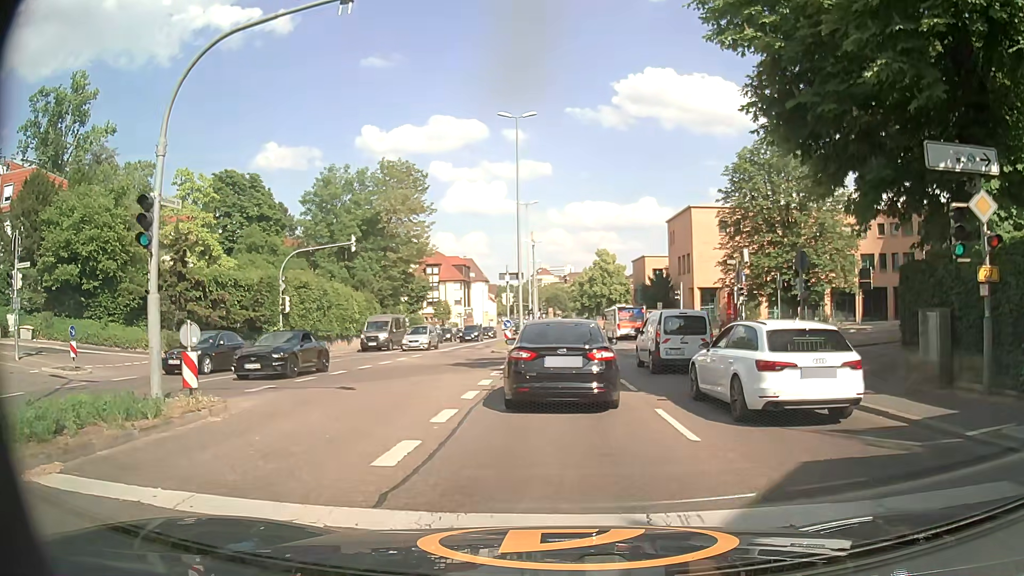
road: primary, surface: asphalt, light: Day
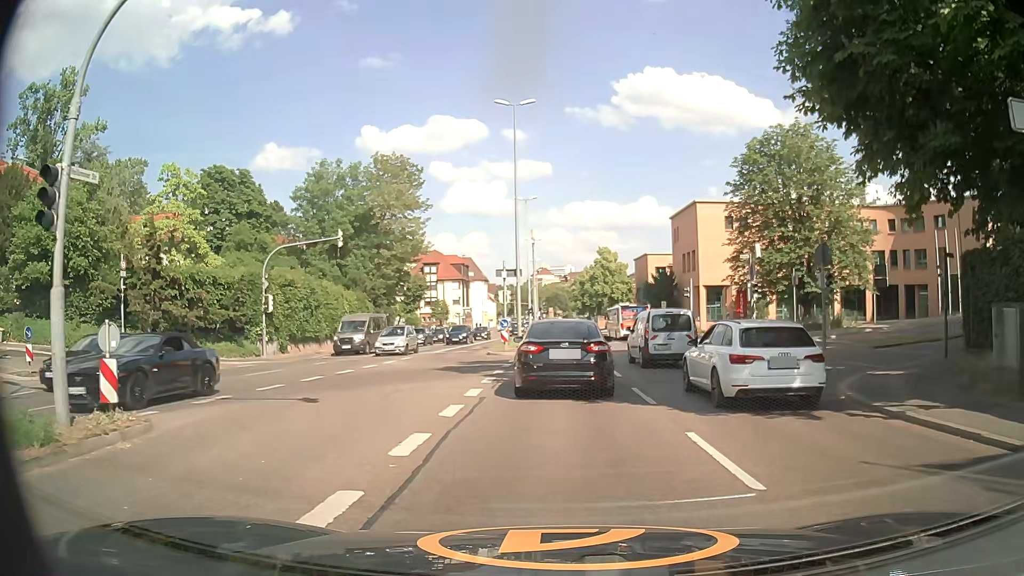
(0.0, +2.6) m; +1°
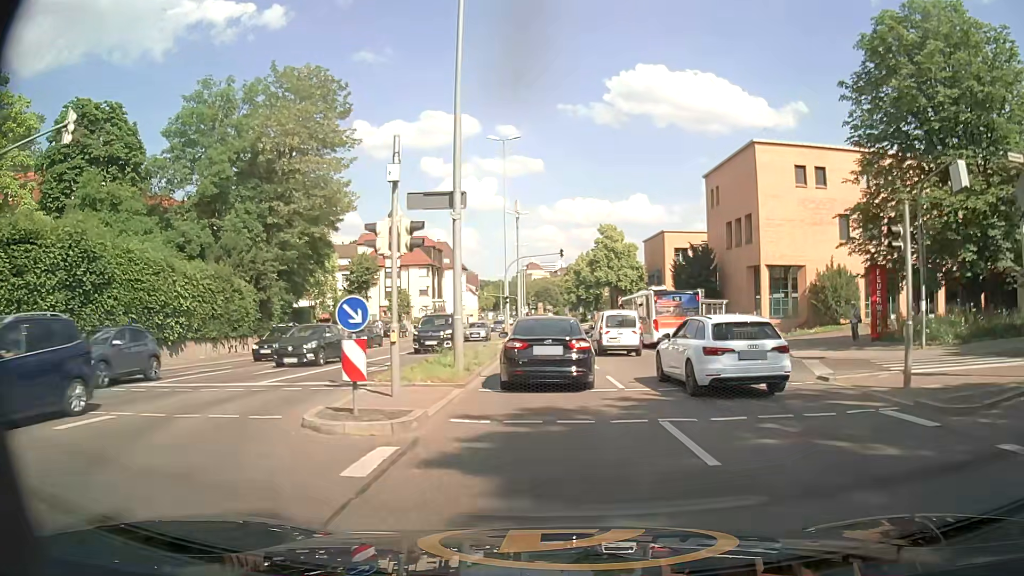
(-0.1, +22.6) m; +1°
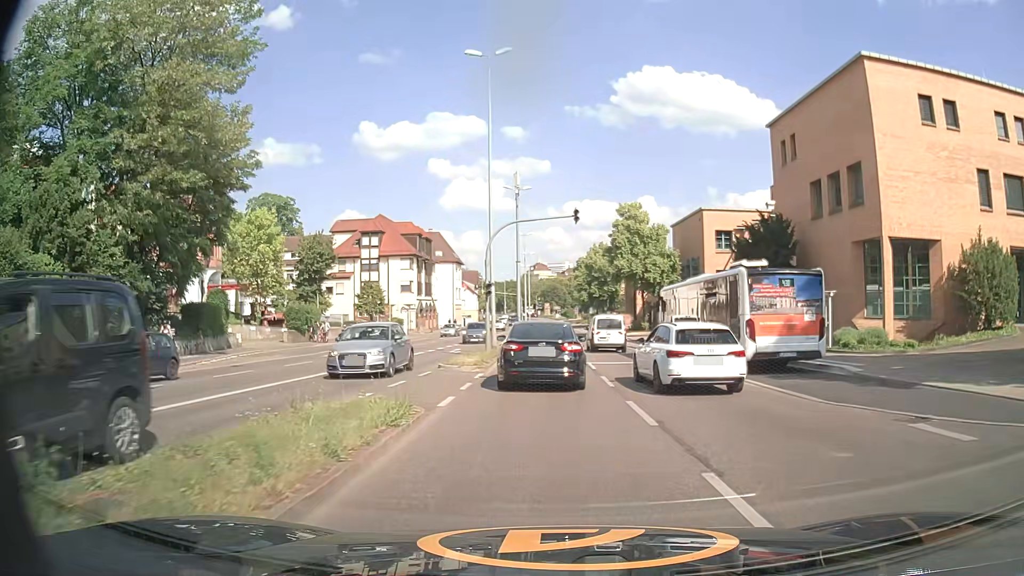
(-0.2, +16.4) m; -1°
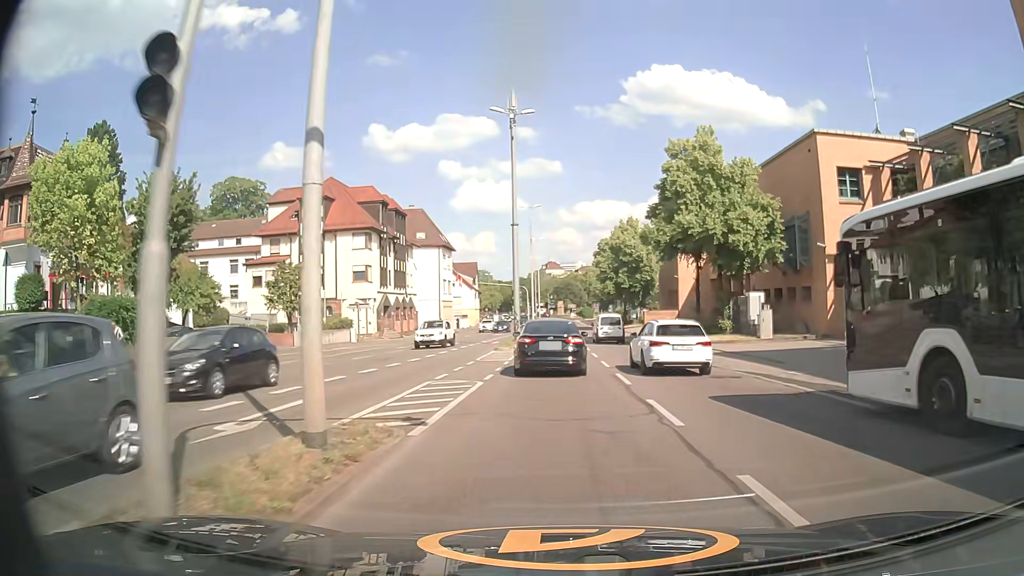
(-0.4, +24.9) m; -1°
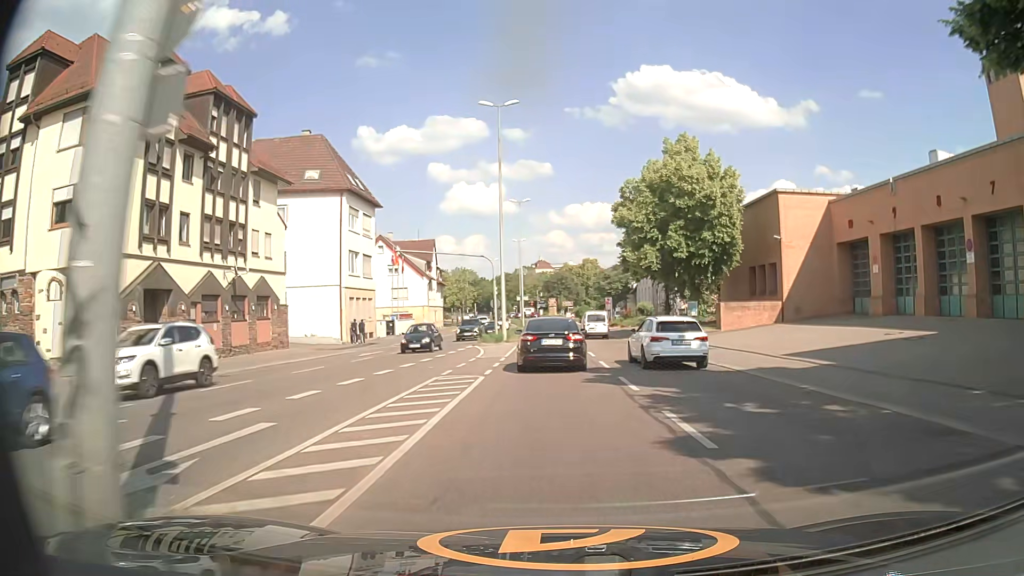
(-0.5, +38.0) m; 0°
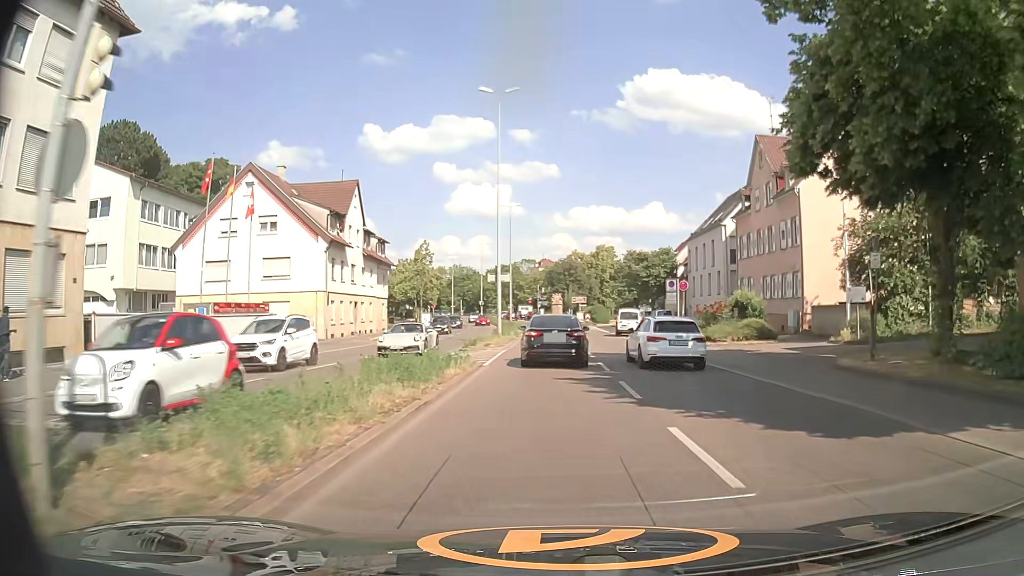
(-0.1, +37.6) m; 0°
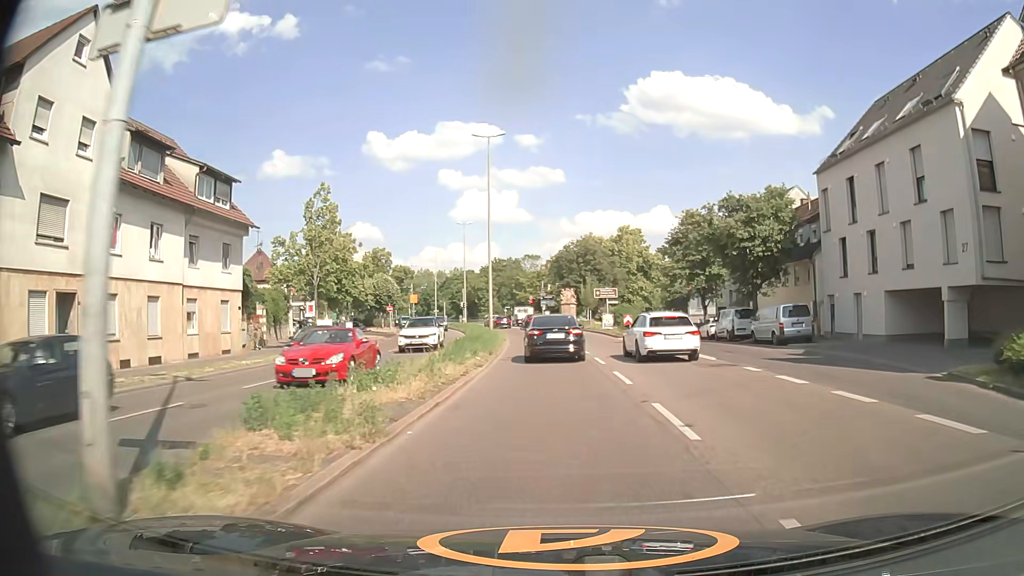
(-0.1, +34.1) m; 0°
(0, +10) (0, +20) (-1, +30) (-1, +40) (-2, +50) (-3, +60) (-5, +70) (-6, +80) (-8, +89) (-11, +99) m
